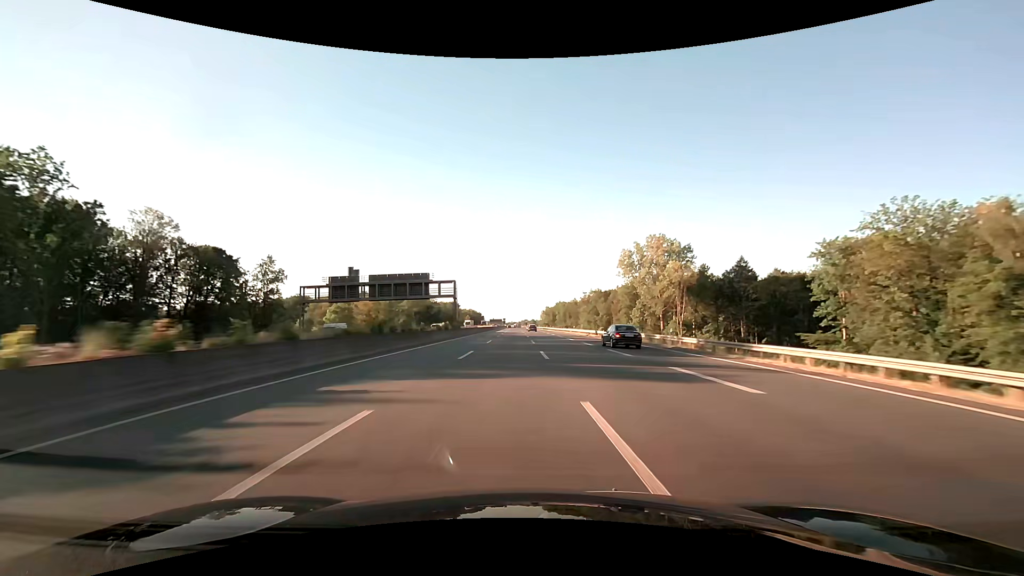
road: motorway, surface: asphalt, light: Day
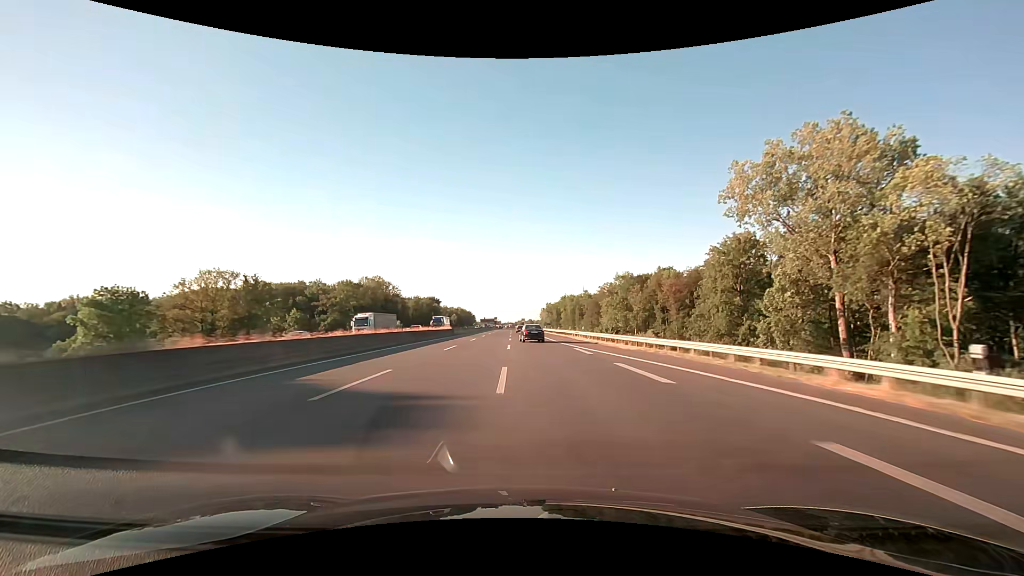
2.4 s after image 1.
(+0.3, +82.7) m; 0°
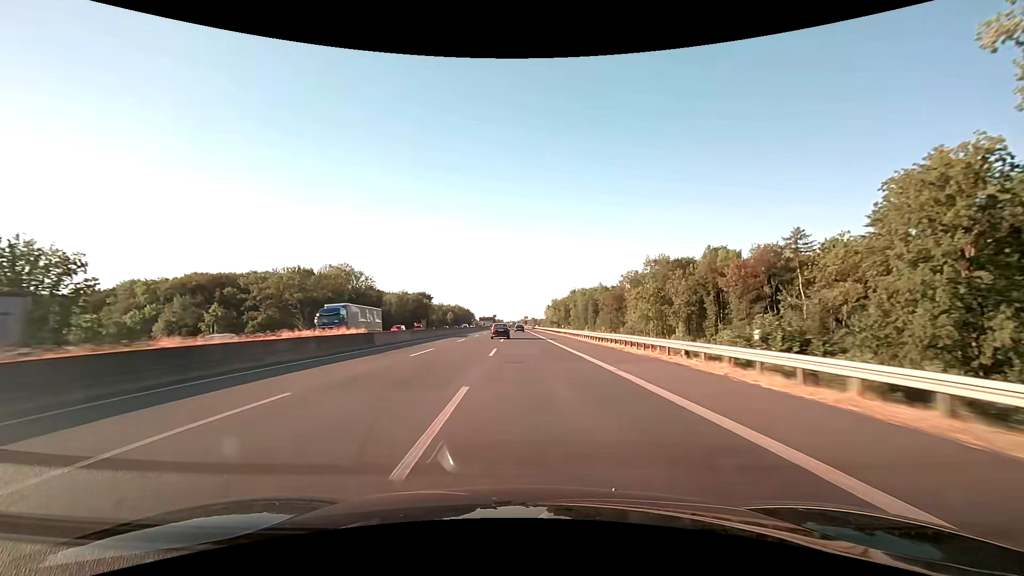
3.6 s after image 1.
(-0.1, +41.3) m; 0°
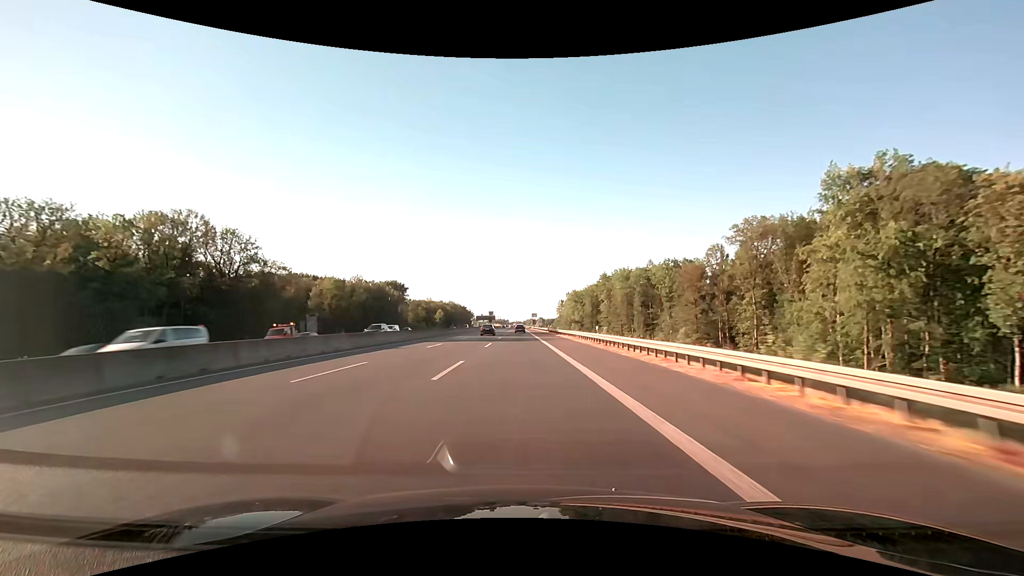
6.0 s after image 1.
(-0.5, +81.9) m; -1°
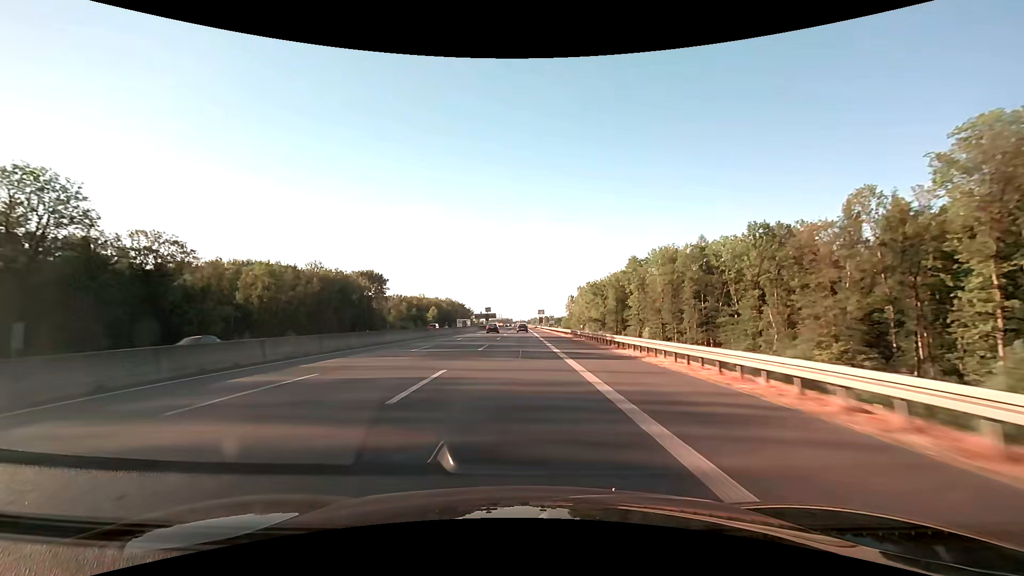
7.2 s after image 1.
(-0.1, +40.2) m; 0°
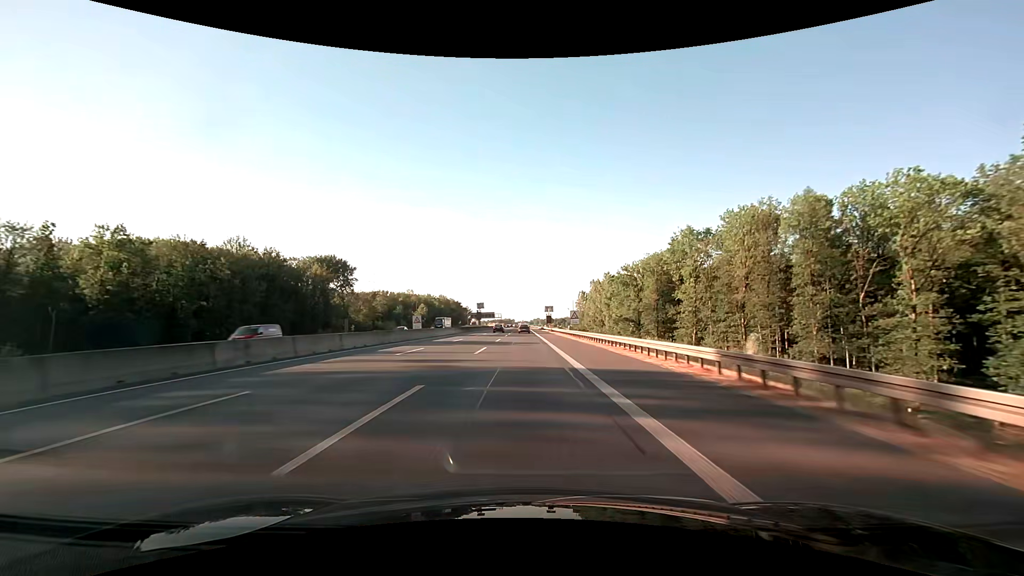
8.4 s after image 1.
(-0.1, +39.8) m; 0°
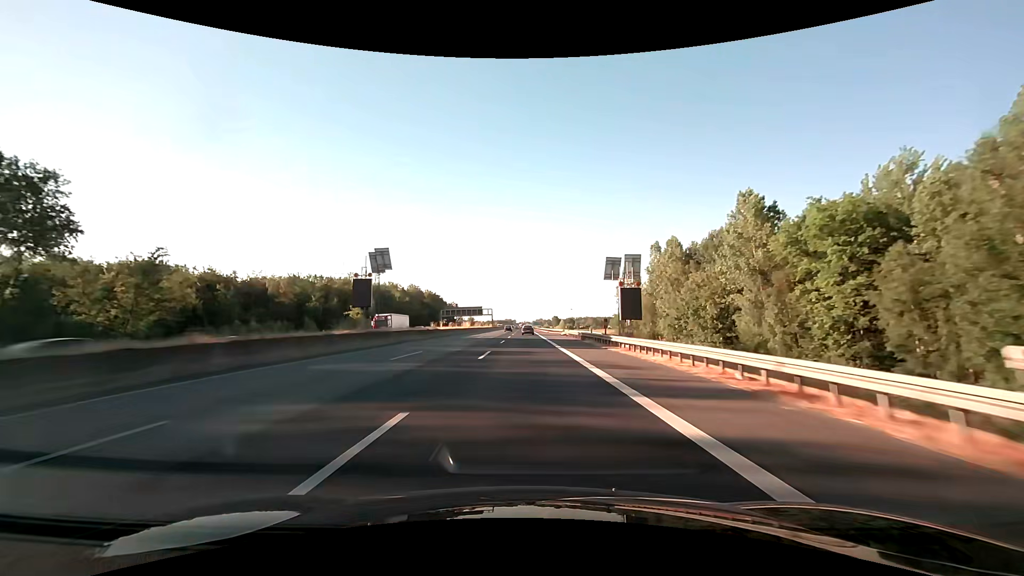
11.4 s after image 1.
(-0.2, +98.1) m; 0°
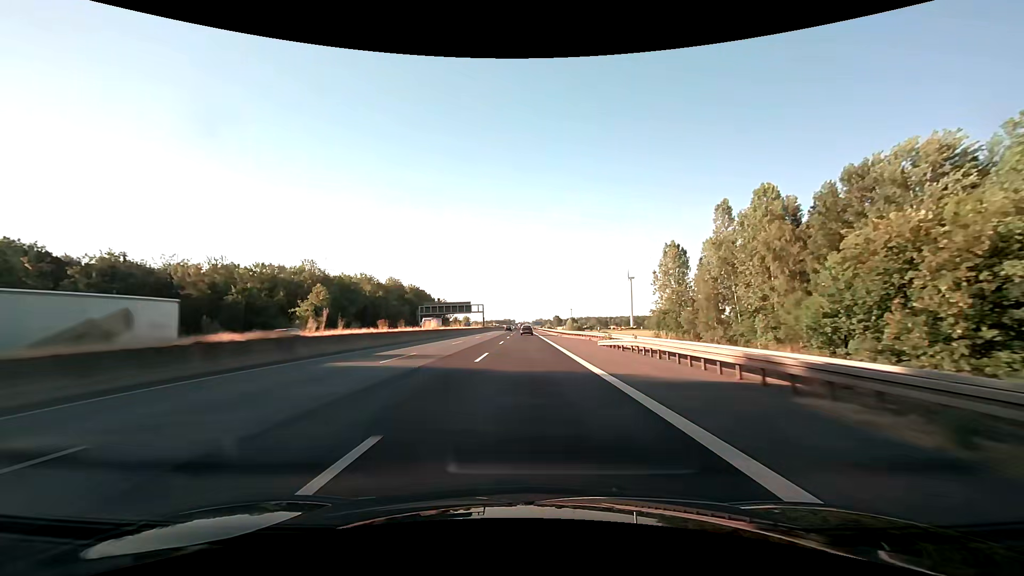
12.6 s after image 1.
(0.0, +38.6) m; 0°
(0, +10) (0, +20) (0, +30) (0, +40) (0, +50) (0, +60) (0, +70) (0, +80) (0, +90) (0, +100) m
